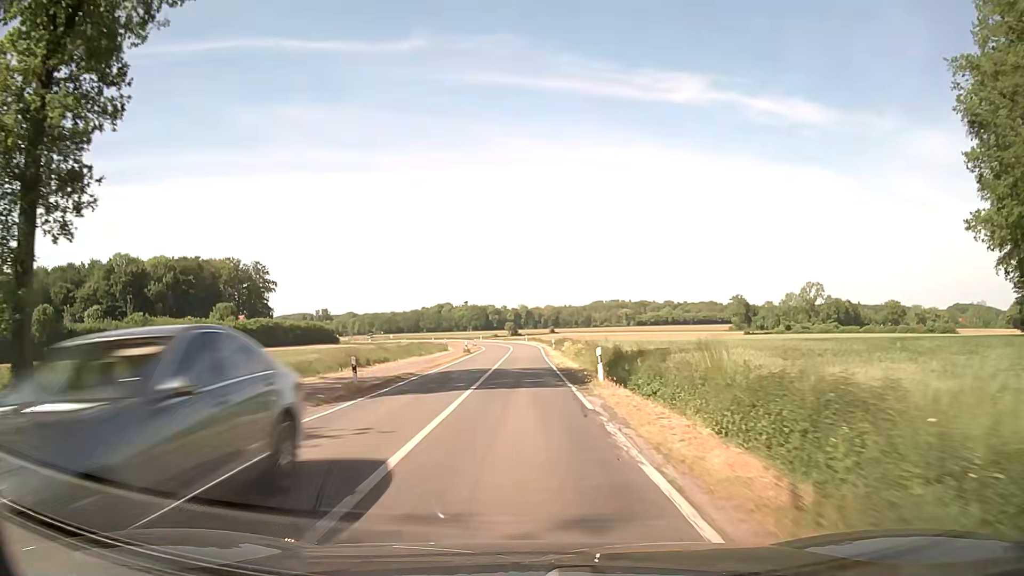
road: secondary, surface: asphalt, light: Day
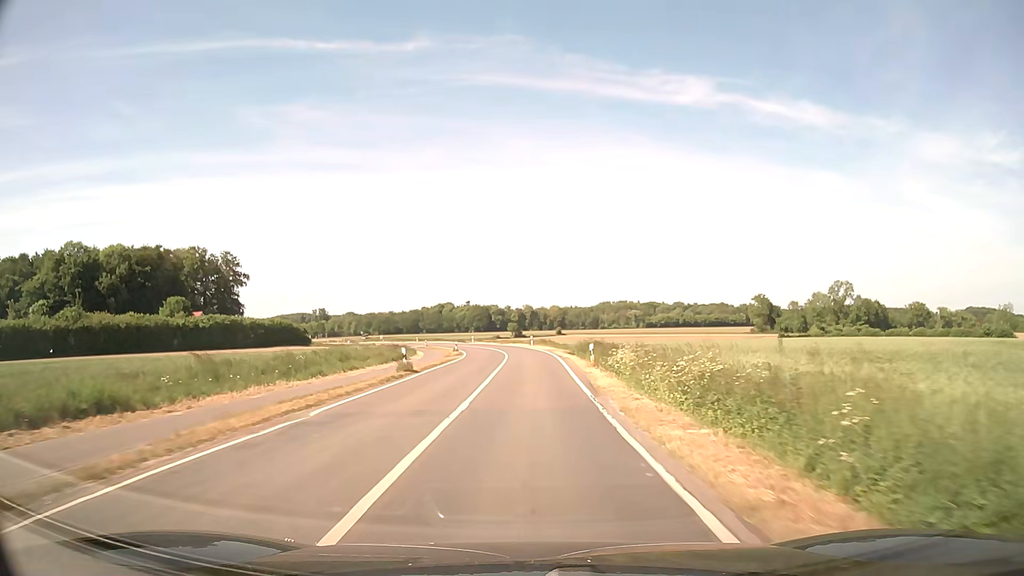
(-0.2, +32.3) m; -1°
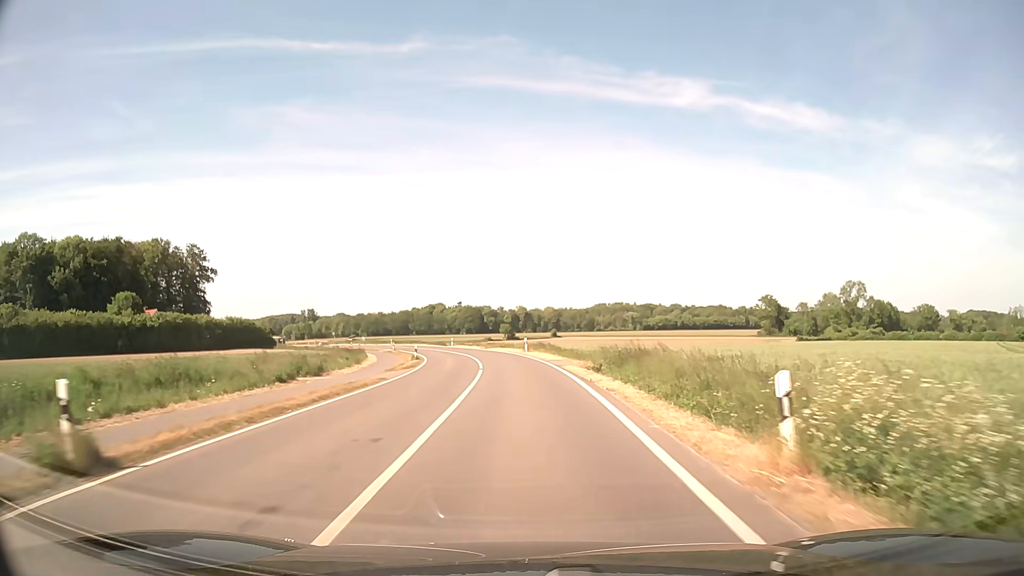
(+0.1, +21.5) m; 0°
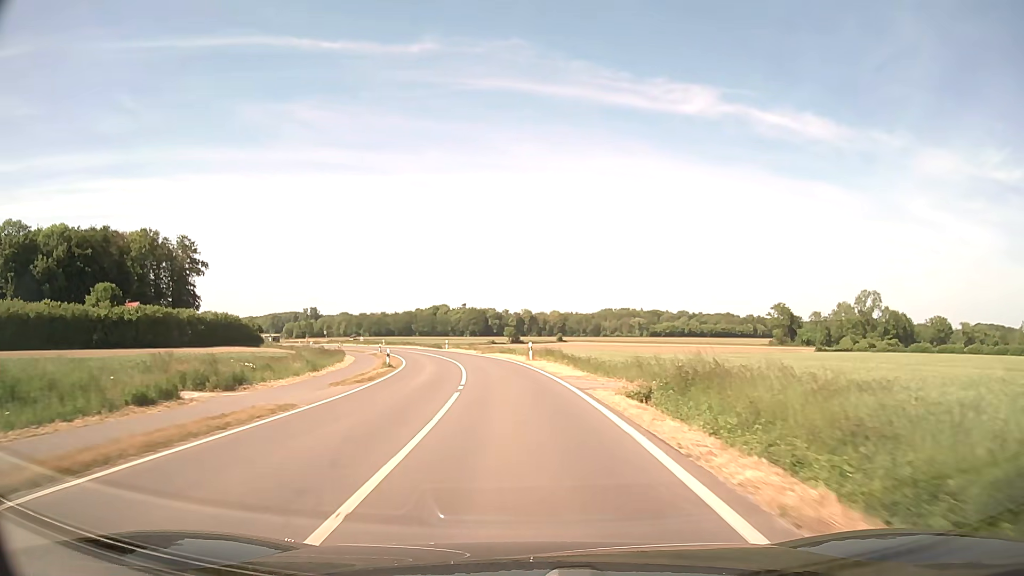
(0.0, +10.7) m; 0°
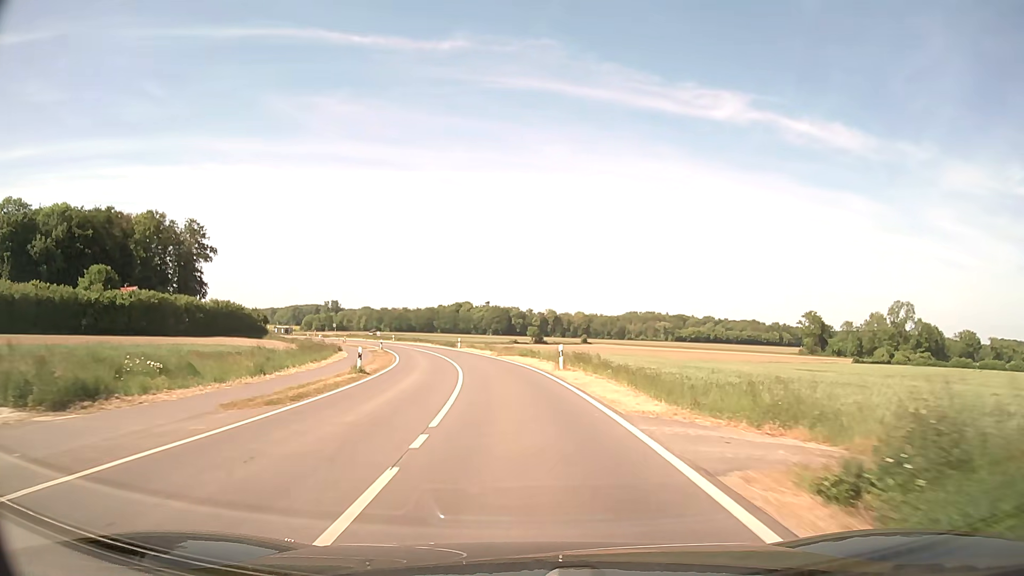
(-0.2, +10.7) m; -2°
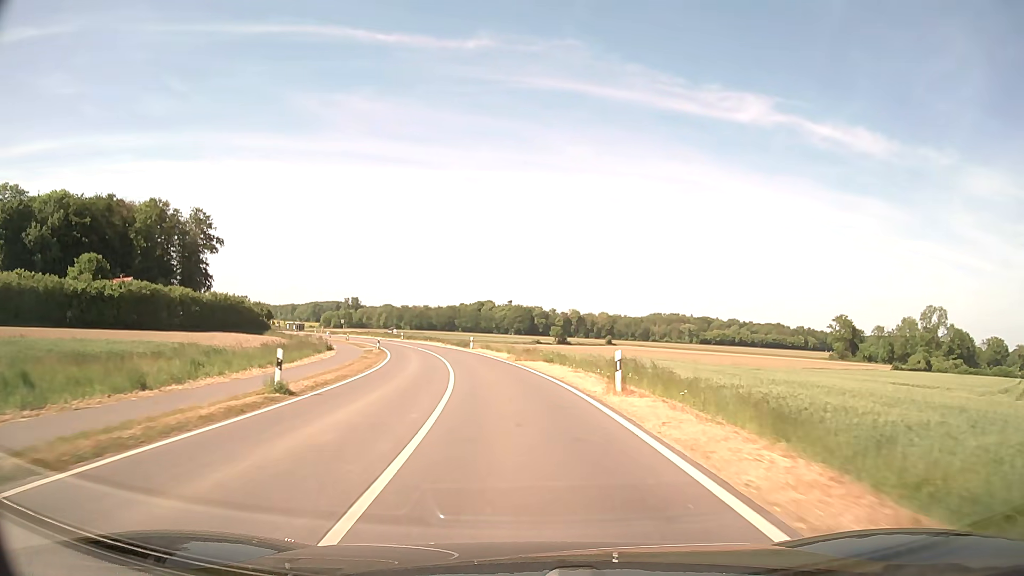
(-0.2, +10.7) m; -2°
